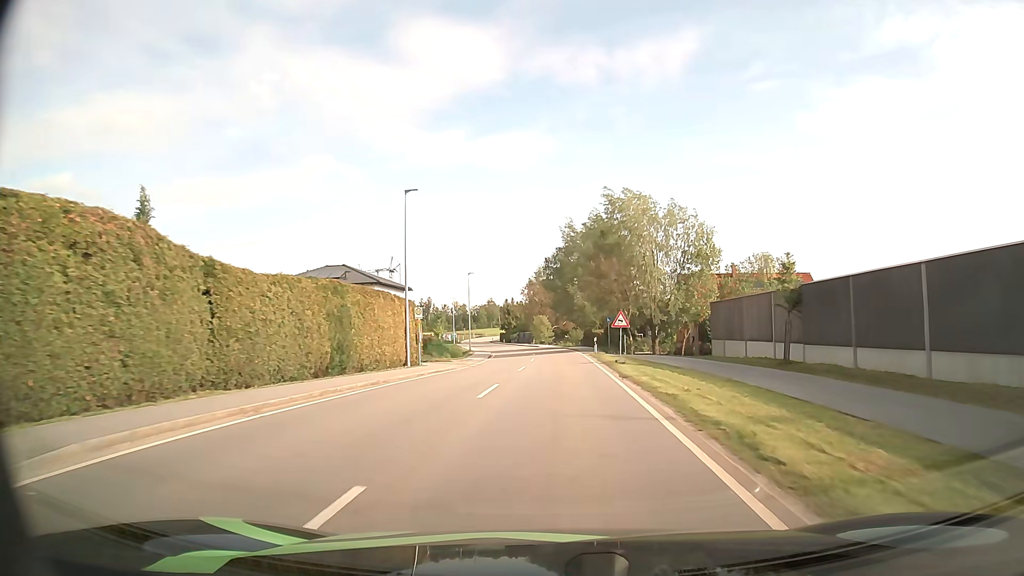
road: tertiary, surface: asphalt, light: Day
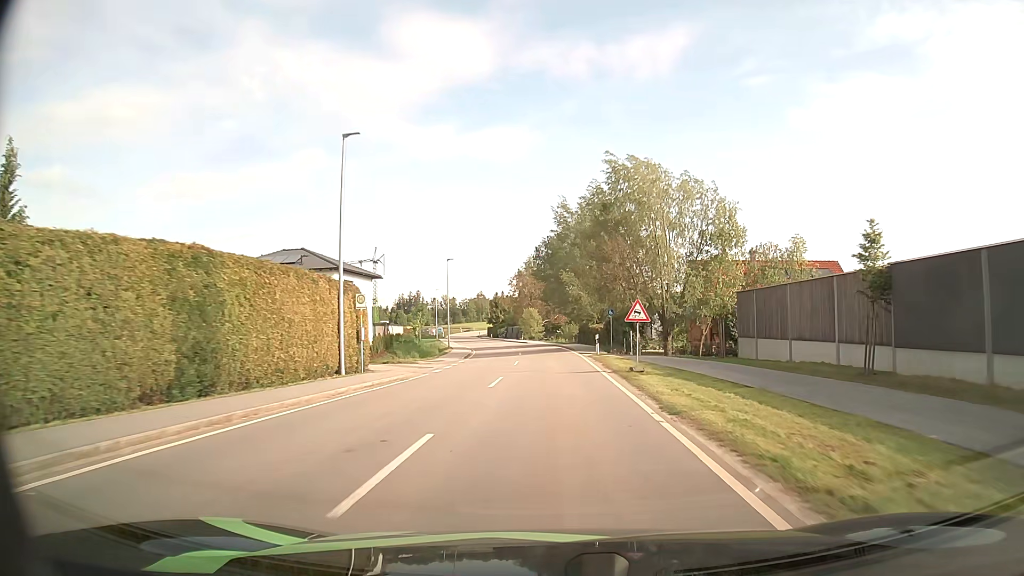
(+0.1, +8.8) m; +1°
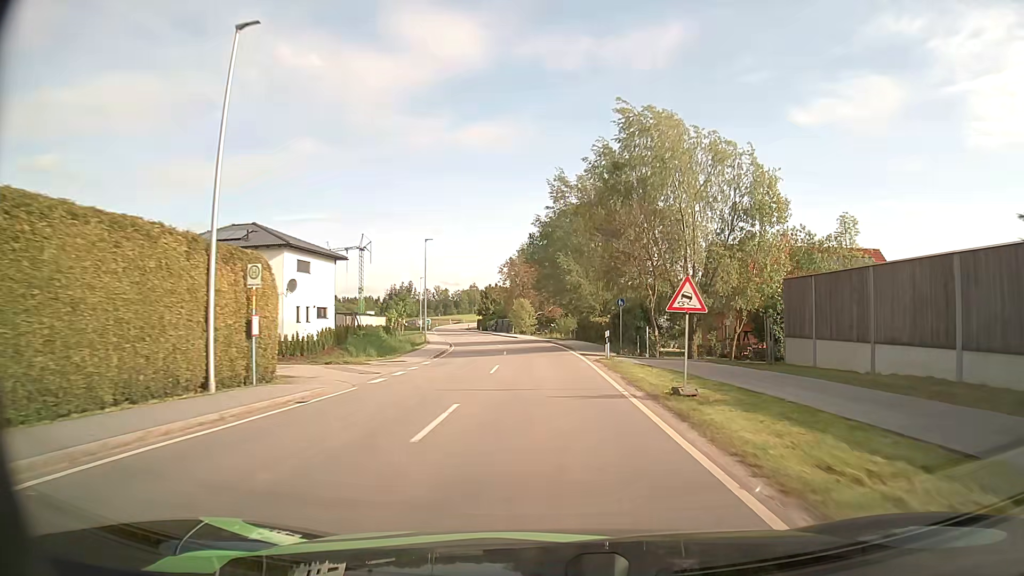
(0.0, +8.8) m; 0°
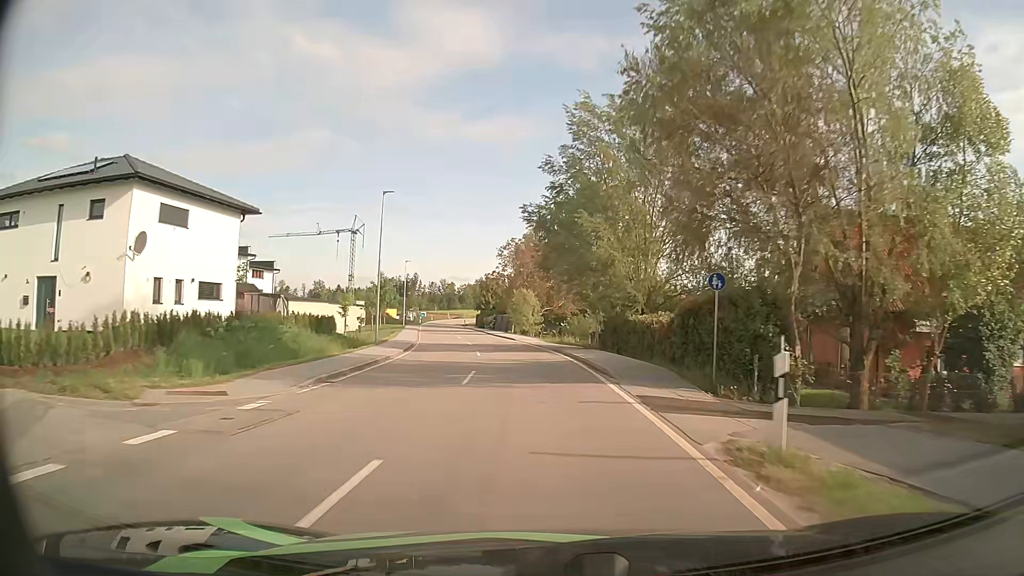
(0.0, +17.4) m; -1°
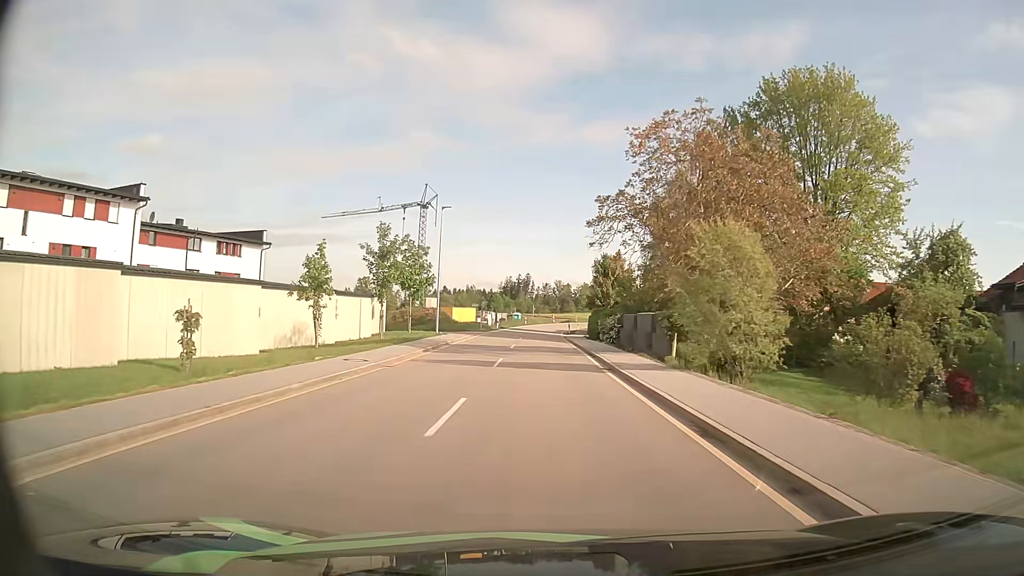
(-3.4, +42.8) m; -10°
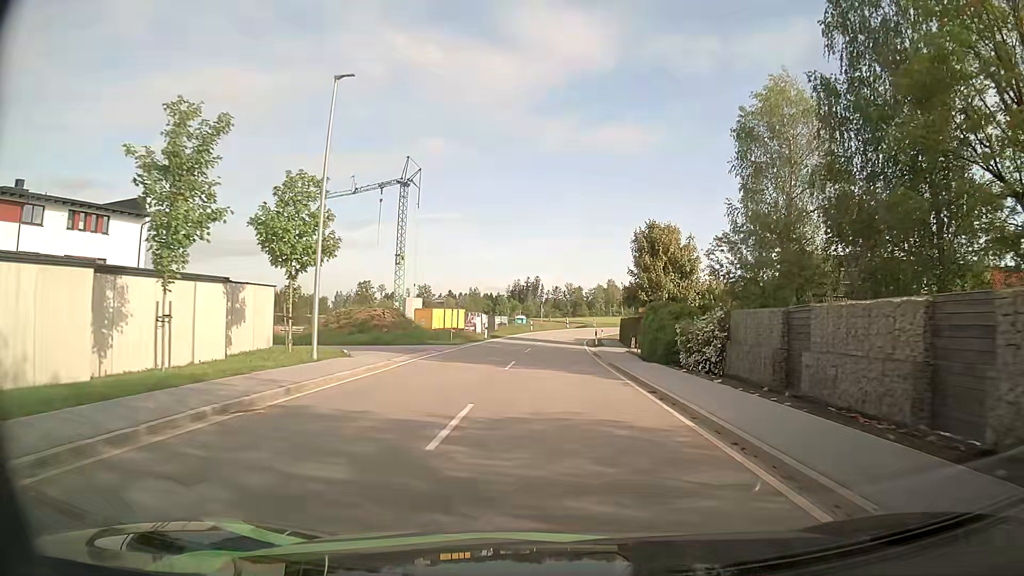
(-0.3, +24.8) m; 0°
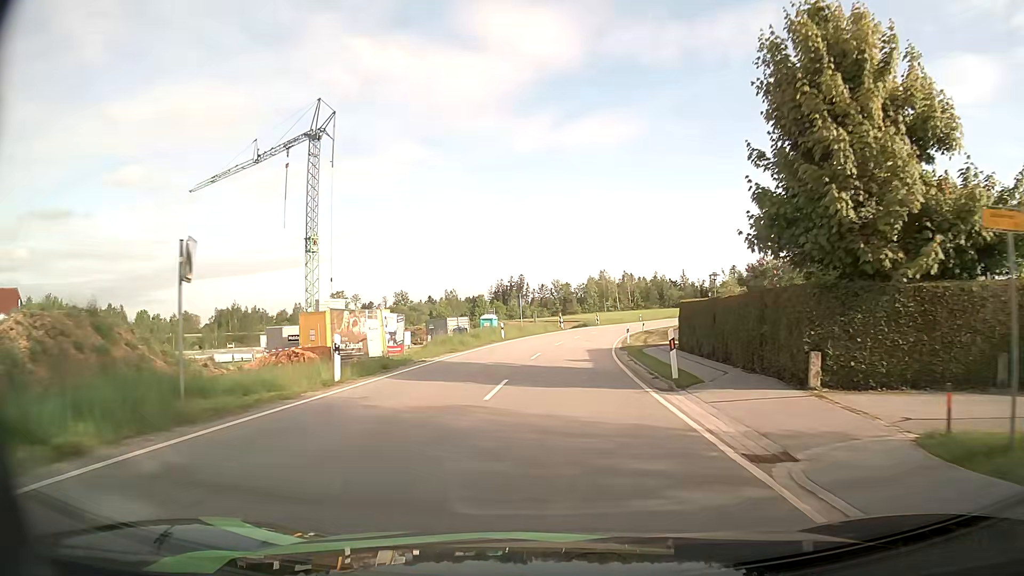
(+0.1, +31.4) m; +1°
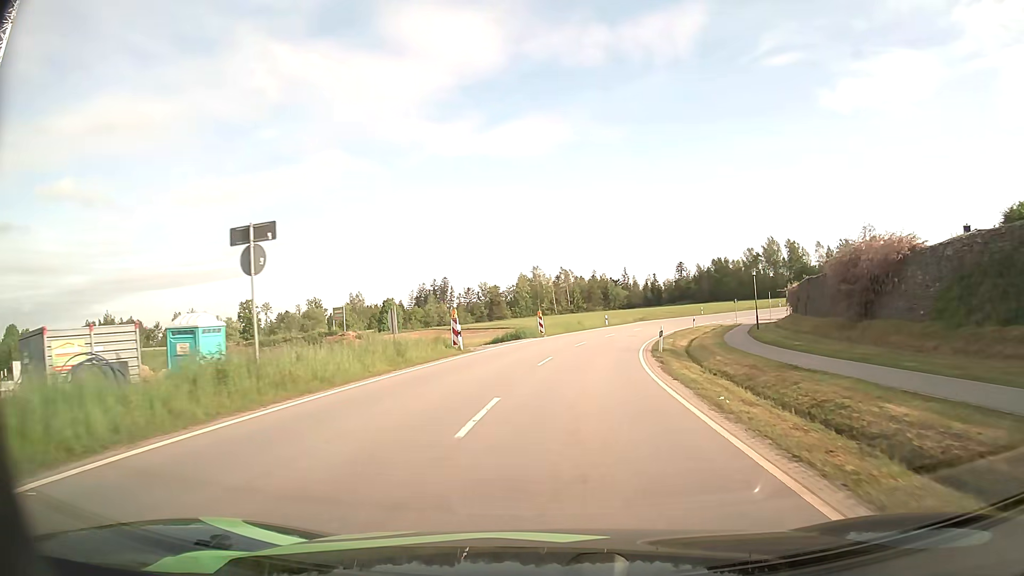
(+1.8, +39.7) m; +6°
